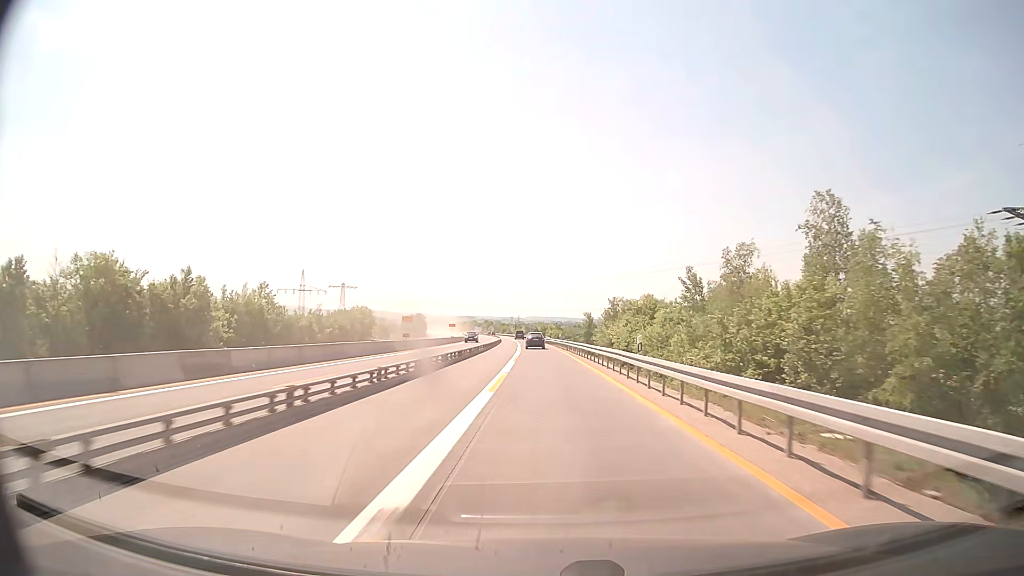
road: motorway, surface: concrete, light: Day
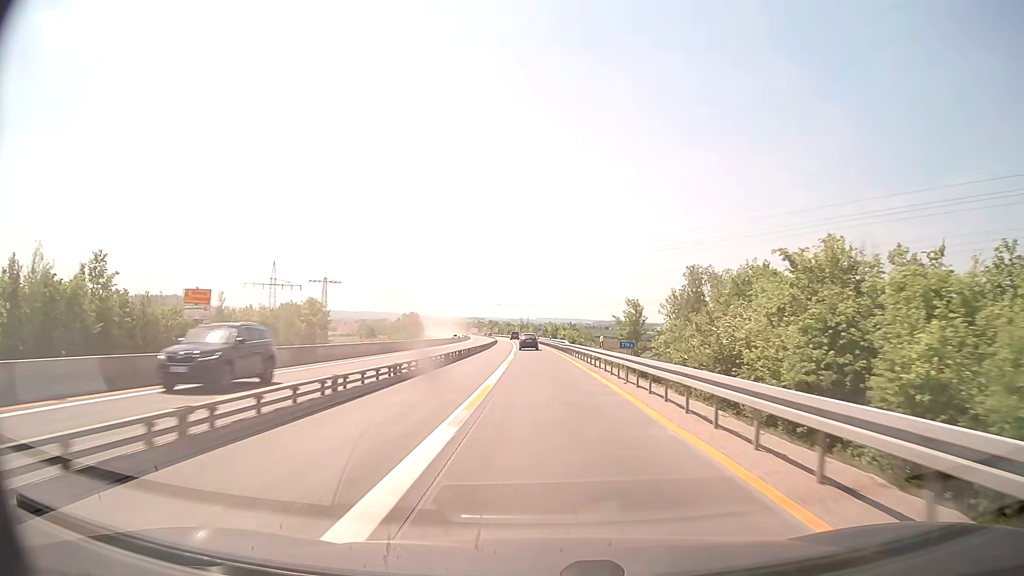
(-0.2, +39.2) m; -1°
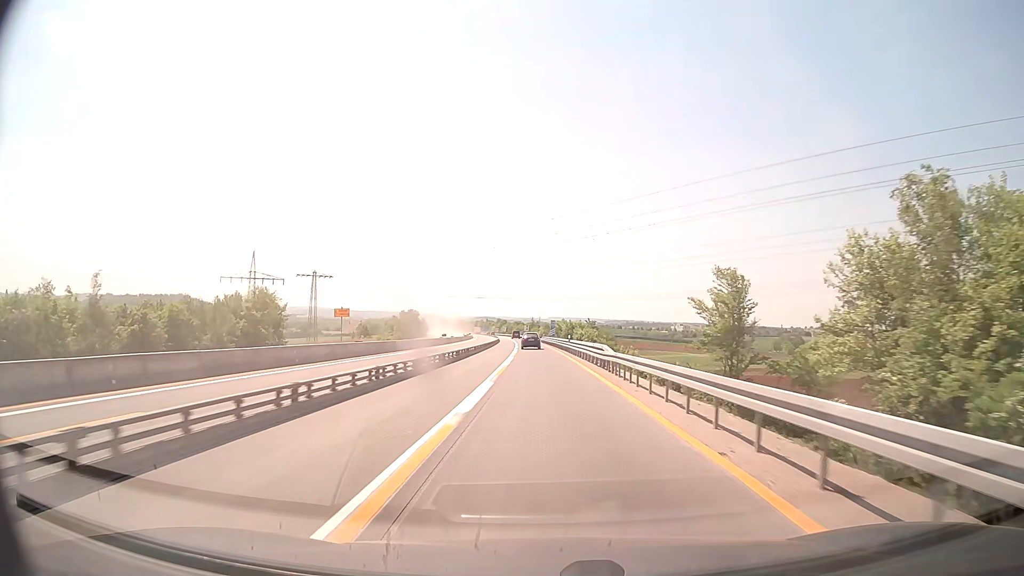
(-0.2, +26.1) m; -1°
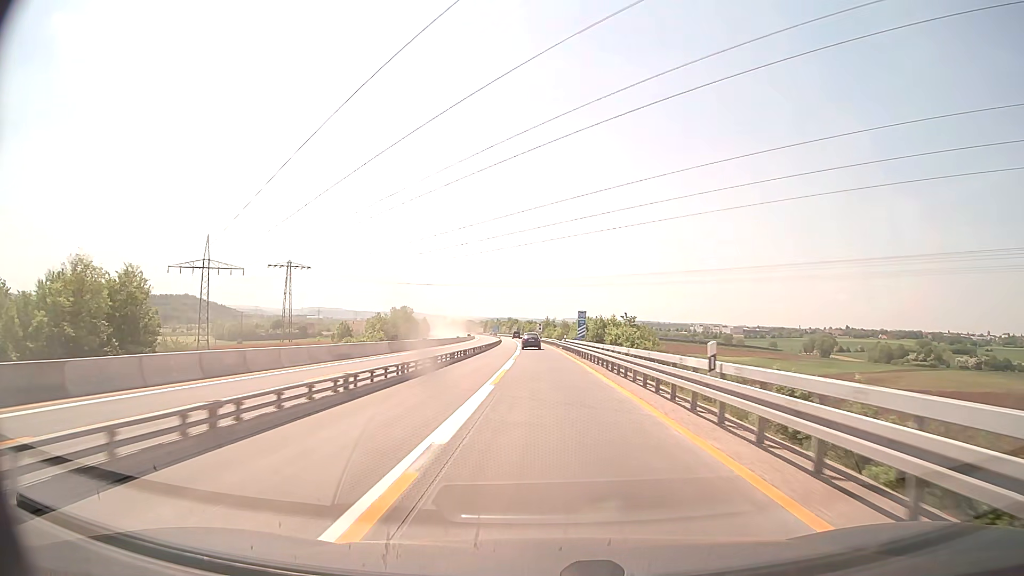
(-0.5, +39.2) m; -1°
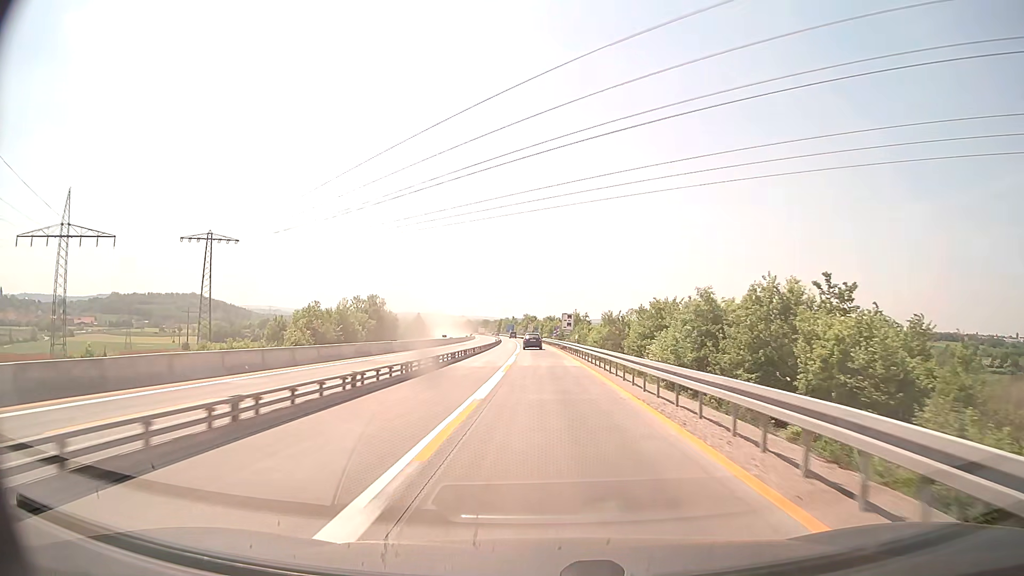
(-0.9, +65.4) m; -2°
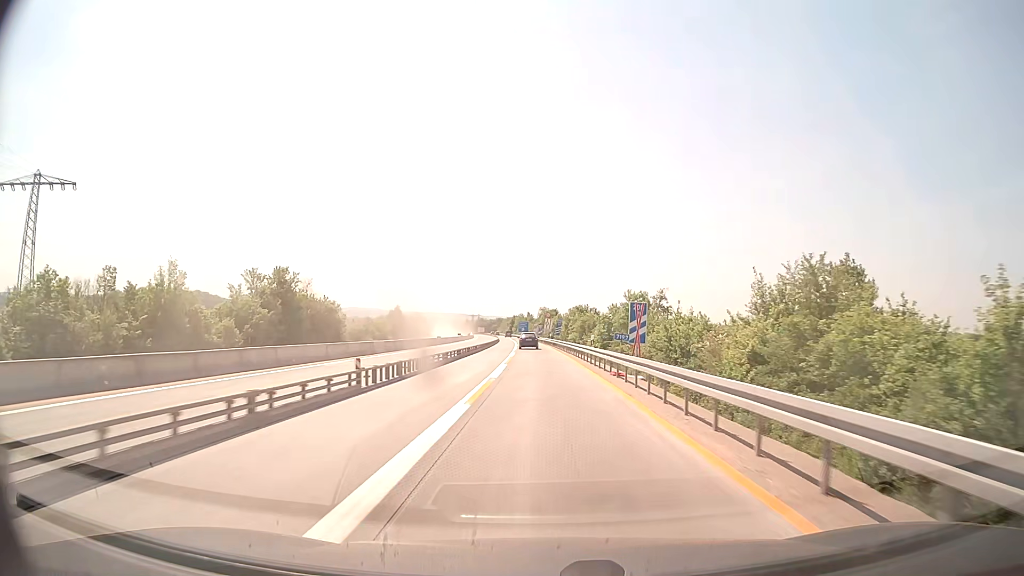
(-0.9, +65.3) m; -2°
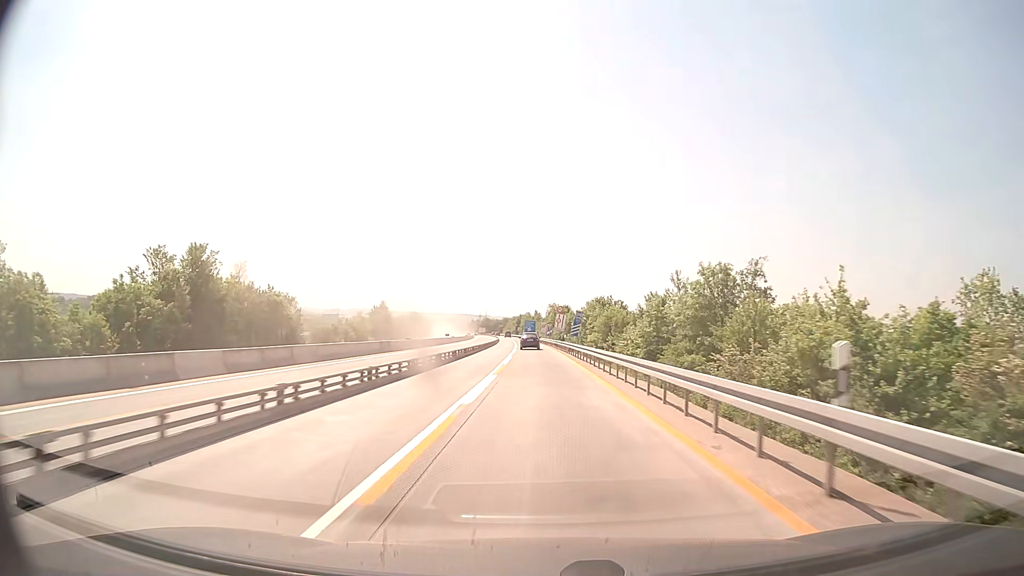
(-0.2, +26.1) m; -1°
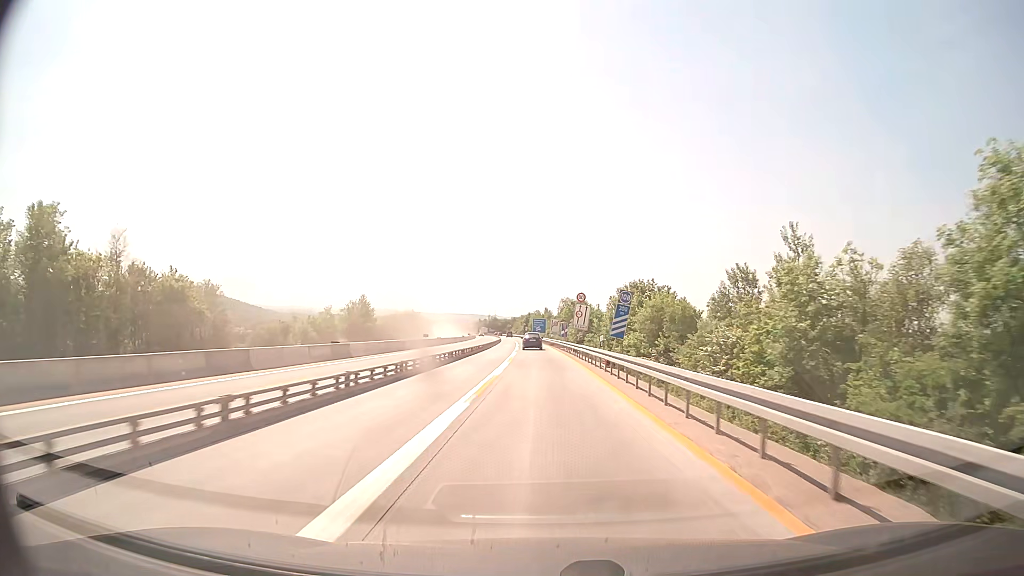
(-0.2, +26.1) m; -1°
(0, +10) (0, +20) (0, +30) (0, +40) (-1, +50) (-1, +60) (-1, +70) (-1, +80) (-2, +90) (-2, +100) m
